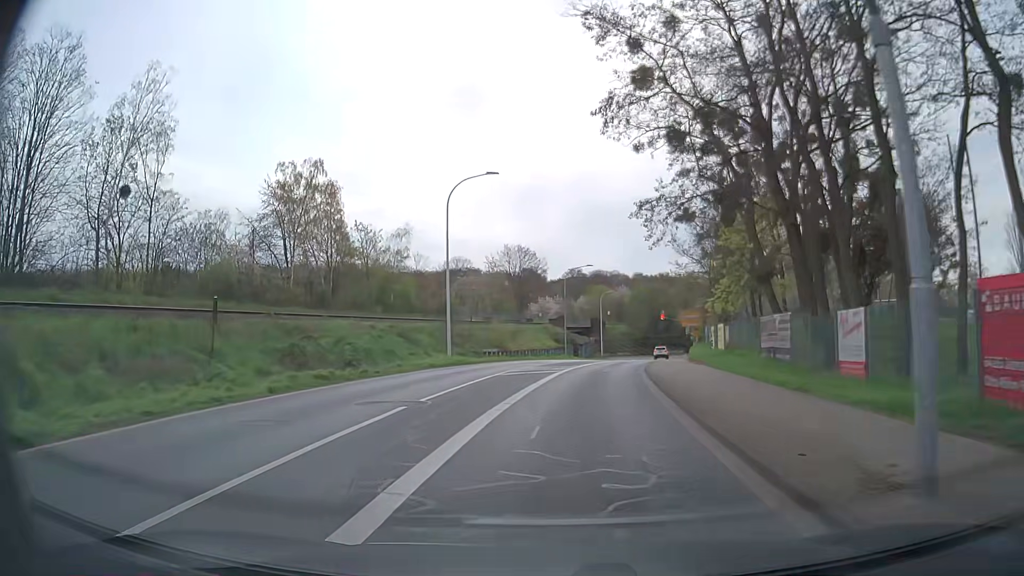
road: secondary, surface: asphalt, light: Day
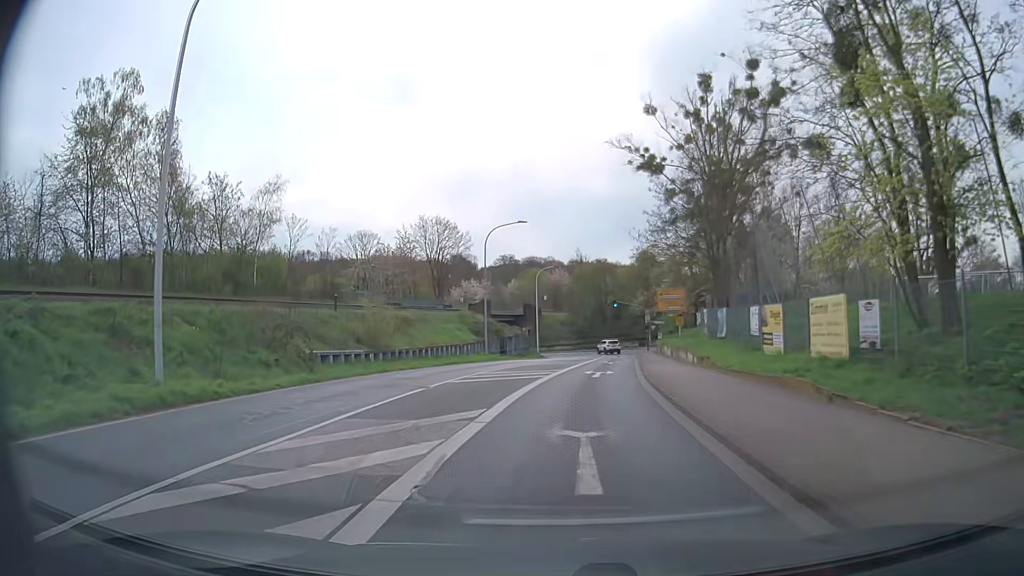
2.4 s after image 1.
(+1.0, +22.8) m; +6°
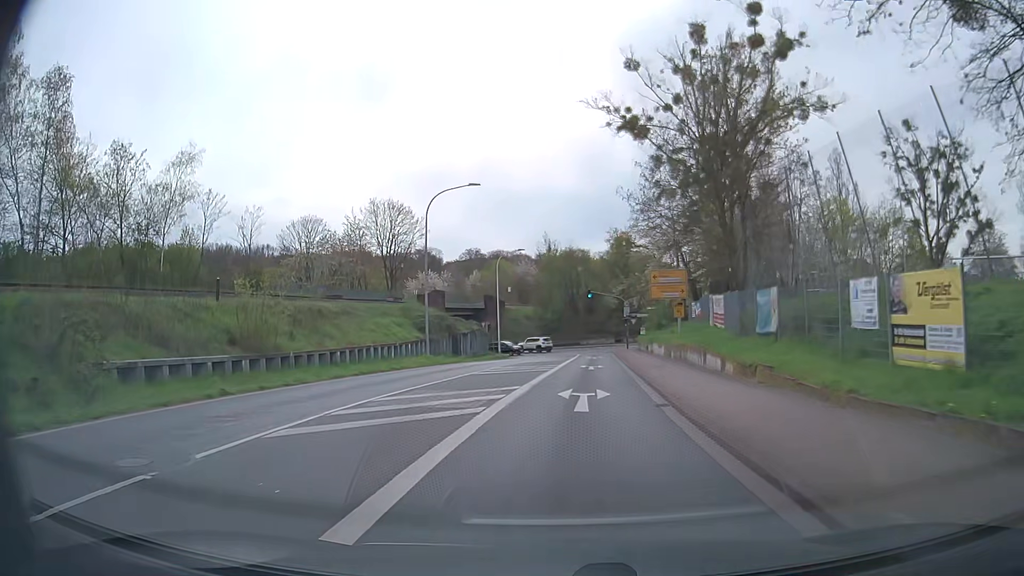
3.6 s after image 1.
(+0.1, +11.2) m; +2°
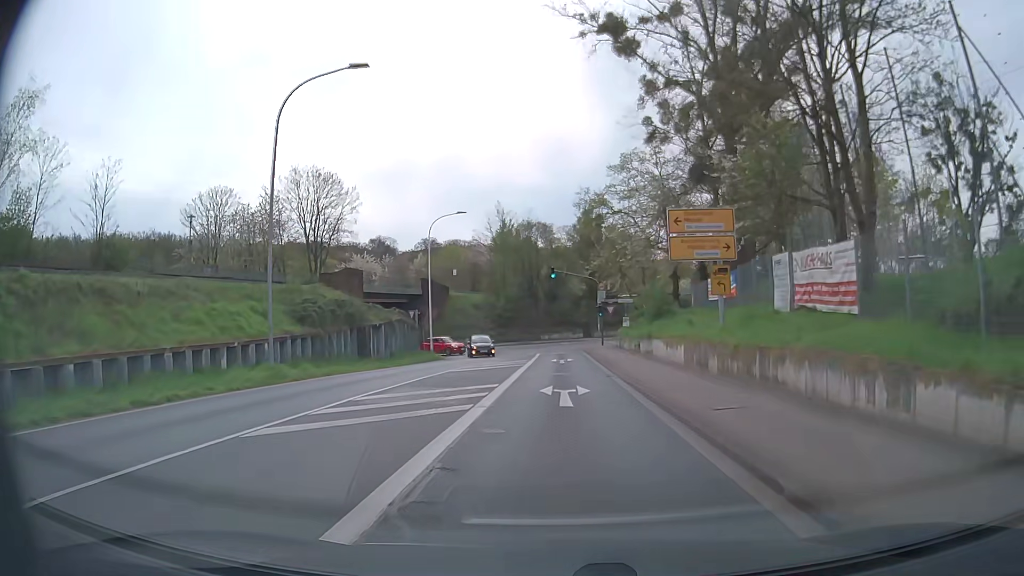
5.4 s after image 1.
(+0.4, +16.7) m; +3°
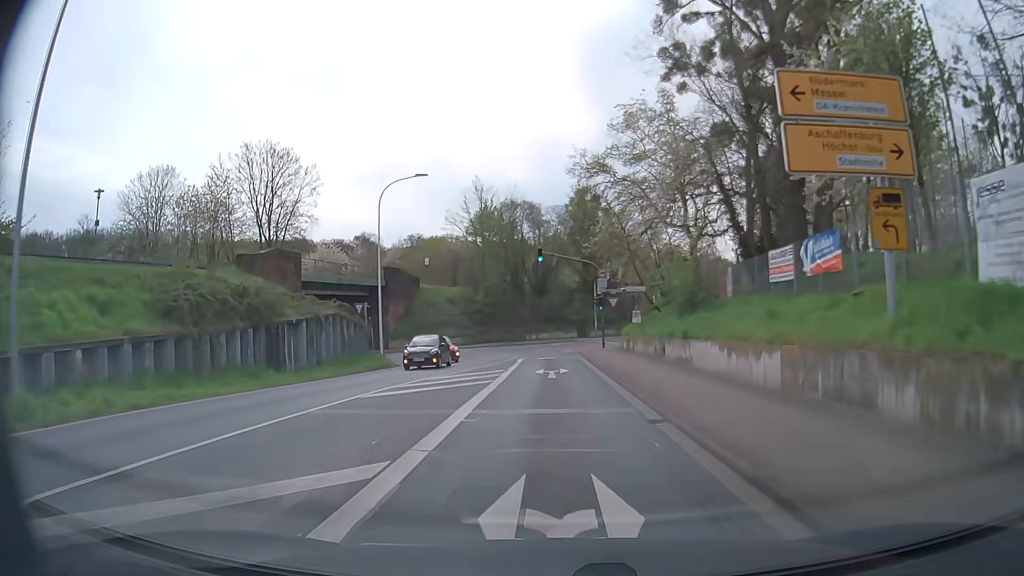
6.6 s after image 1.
(+0.1, +11.3) m; +1°
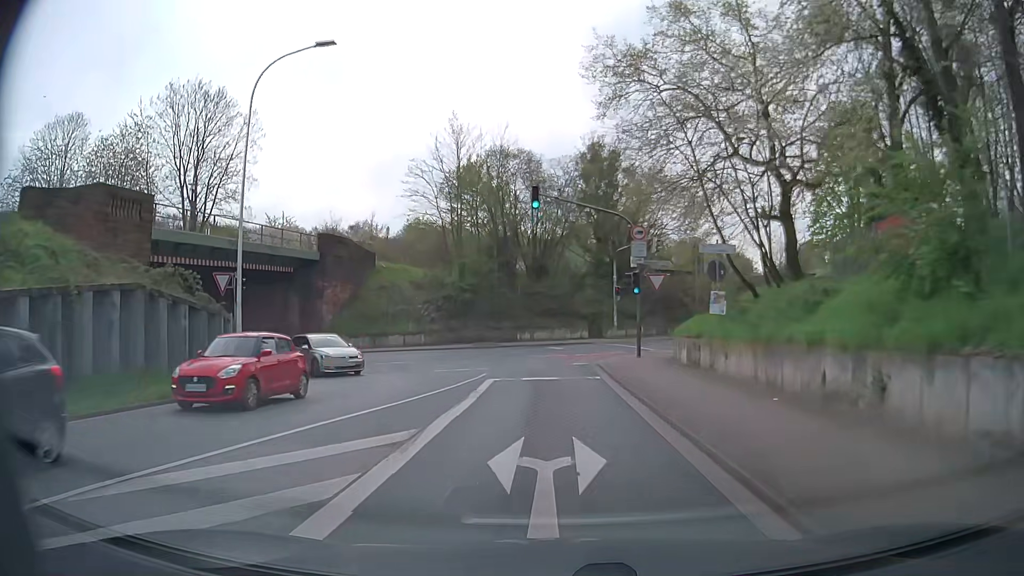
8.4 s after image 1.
(-0.2, +17.3) m; -2°
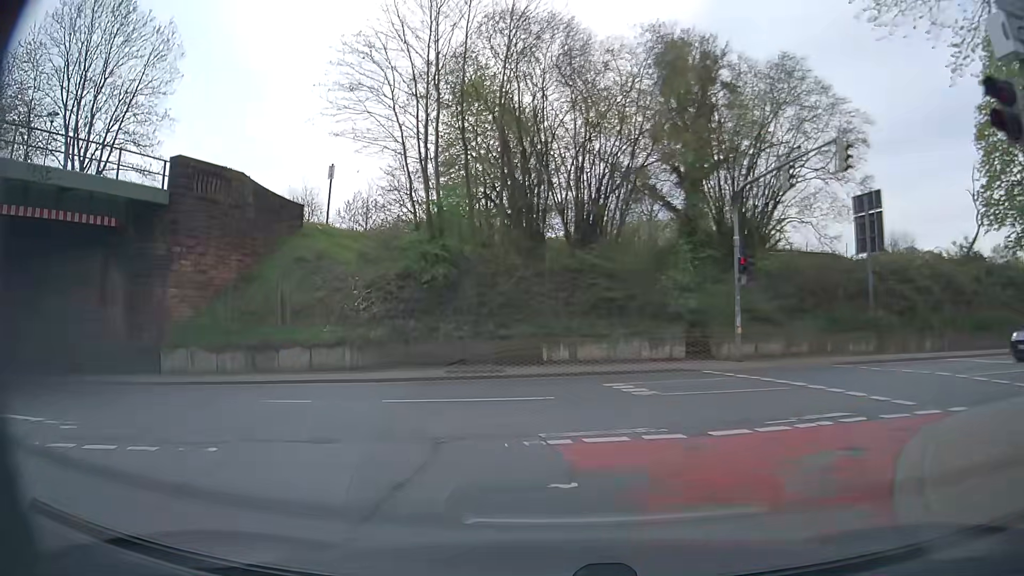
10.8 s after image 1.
(+0.3, +20.8) m; -3°
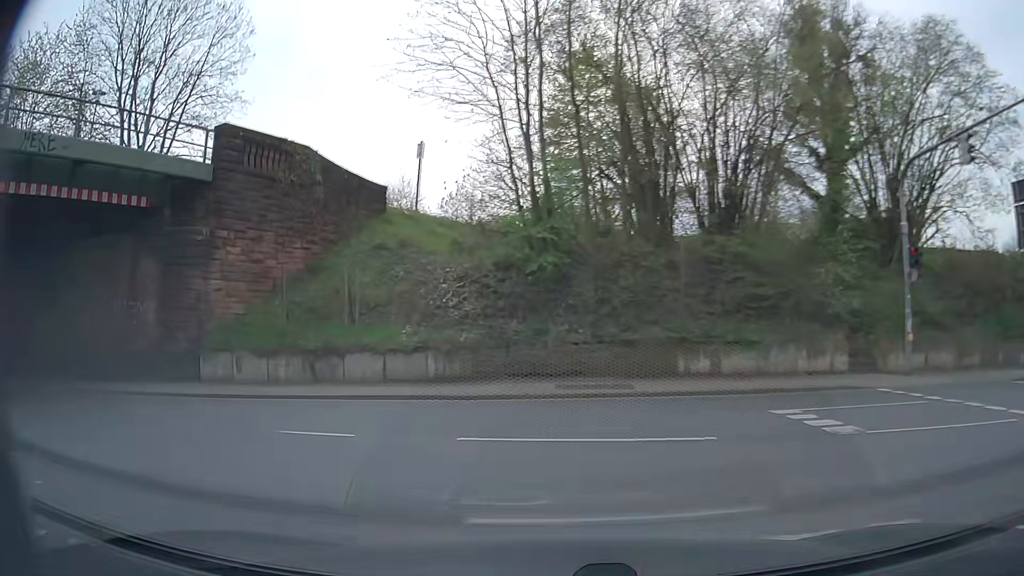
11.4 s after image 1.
(-0.2, +4.0) m; -10°
